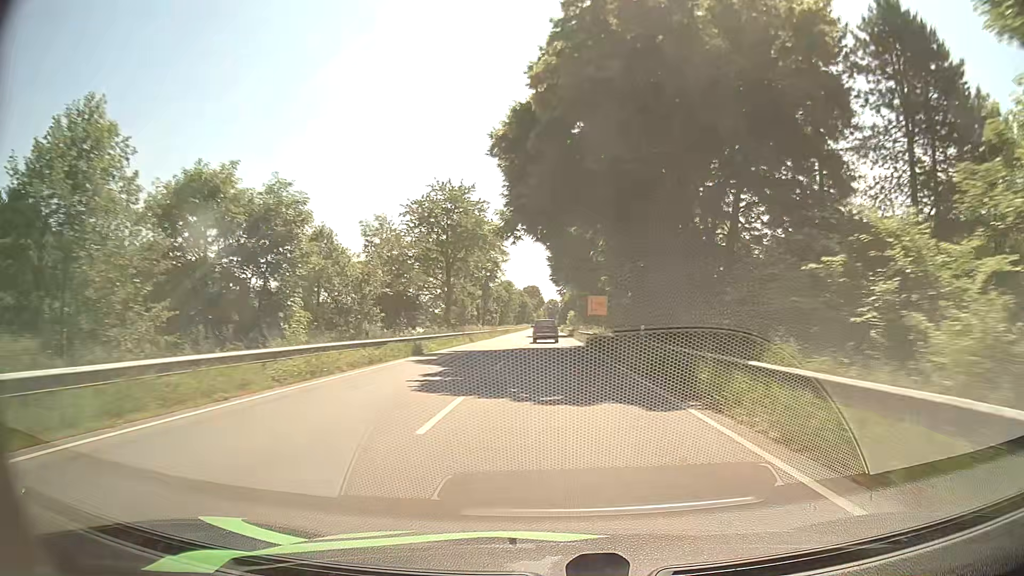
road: primary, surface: asphalt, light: Day
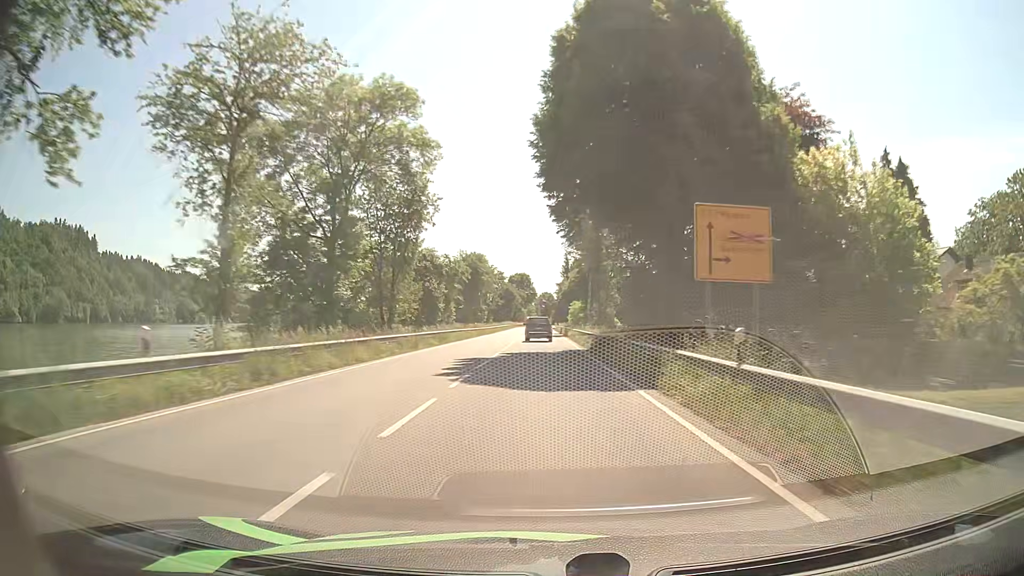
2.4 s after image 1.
(+0.4, +54.9) m; +1°
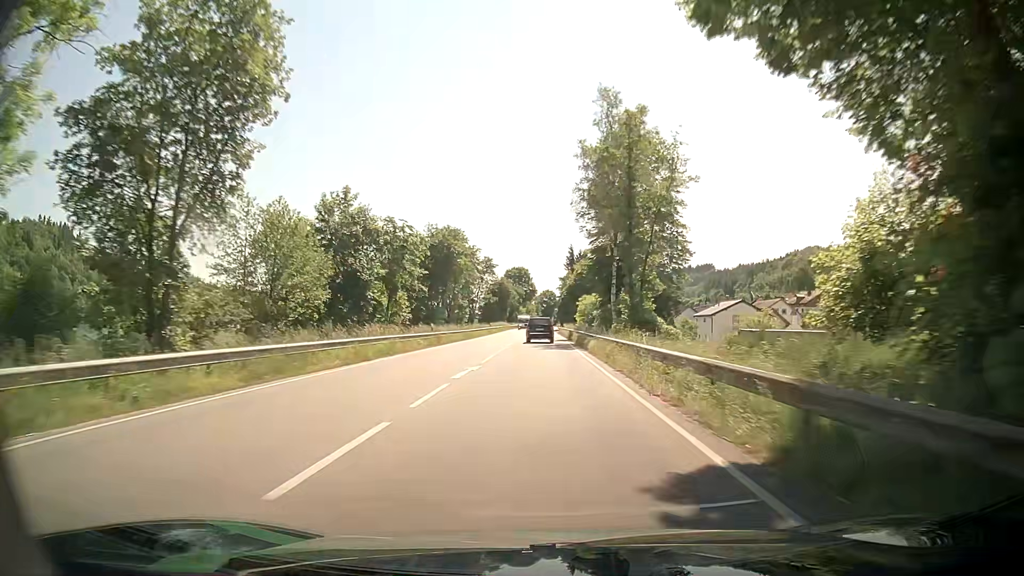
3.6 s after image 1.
(-0.1, +27.0) m; 0°
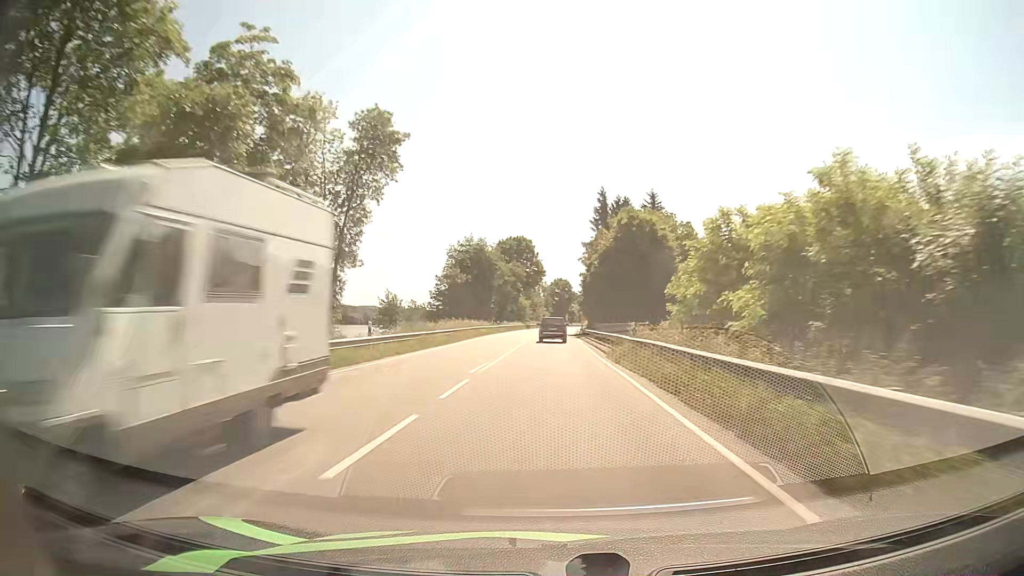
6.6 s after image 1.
(-0.8, +65.1) m; -1°
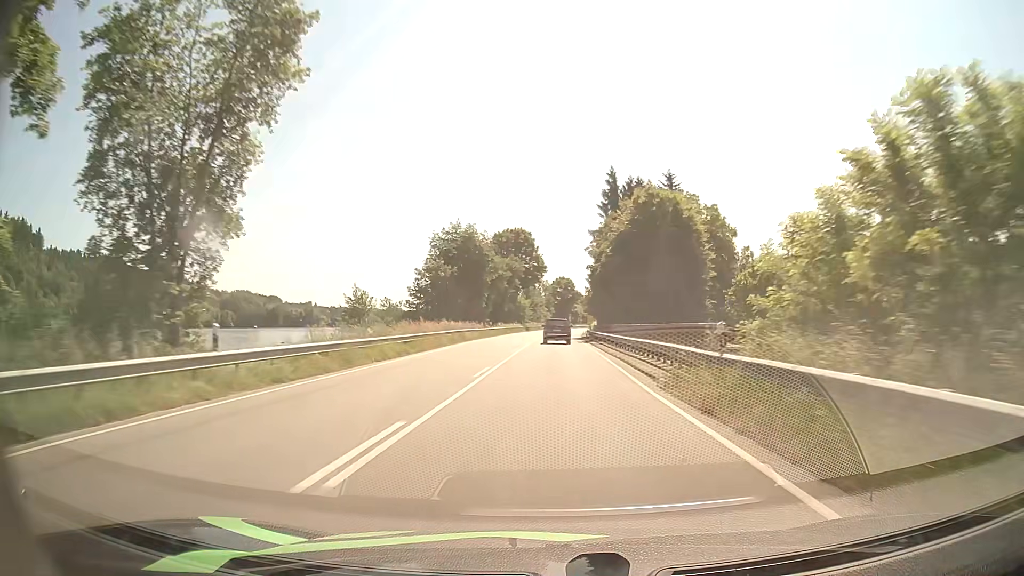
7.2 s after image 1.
(0.0, +12.6) m; 0°
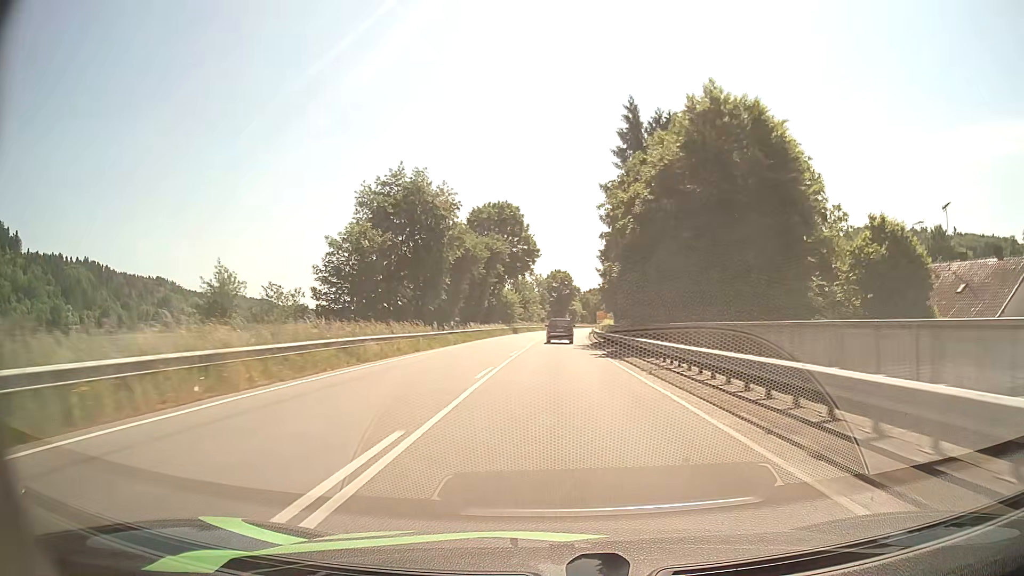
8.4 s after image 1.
(0.0, +24.9) m; 0°
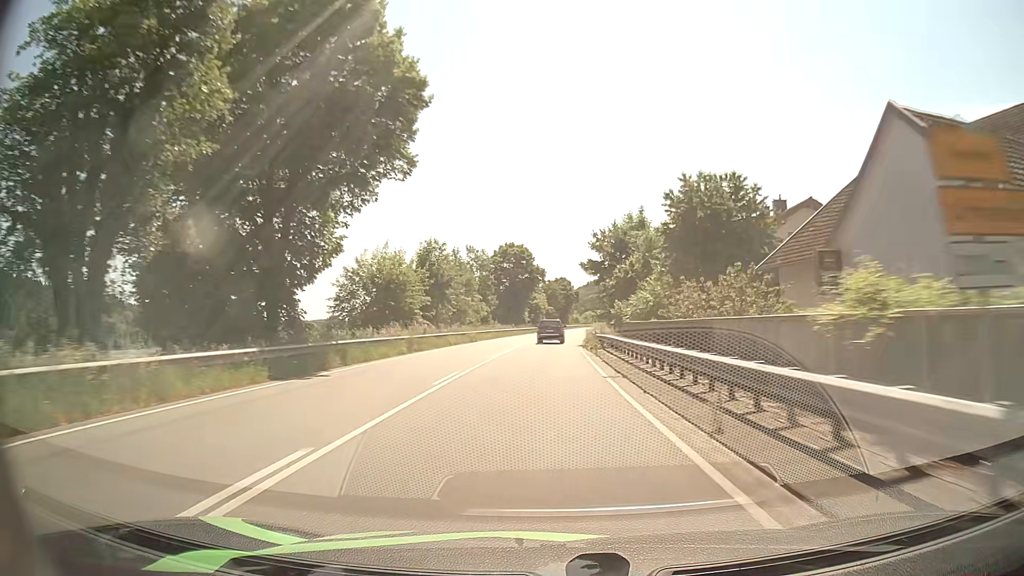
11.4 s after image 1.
(+1.6, +61.0) m; +3°
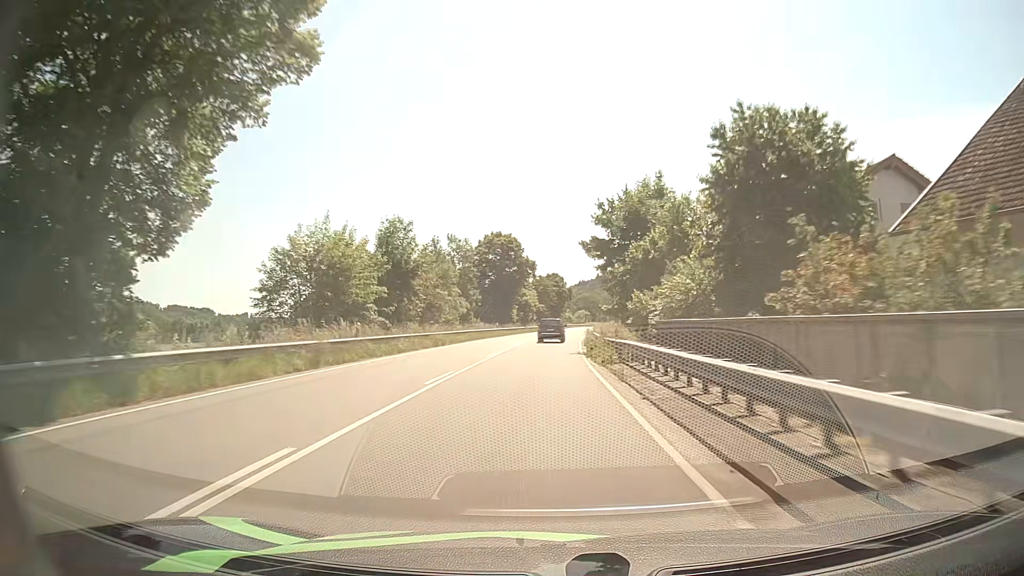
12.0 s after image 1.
(+0.1, +12.2) m; +1°
(0, +10) (0, +20) (0, +30) (0, +40) (+1, +50) (+1, +60) (+2, +70) (+2, +80) (+3, +90) (+4, +100) m
